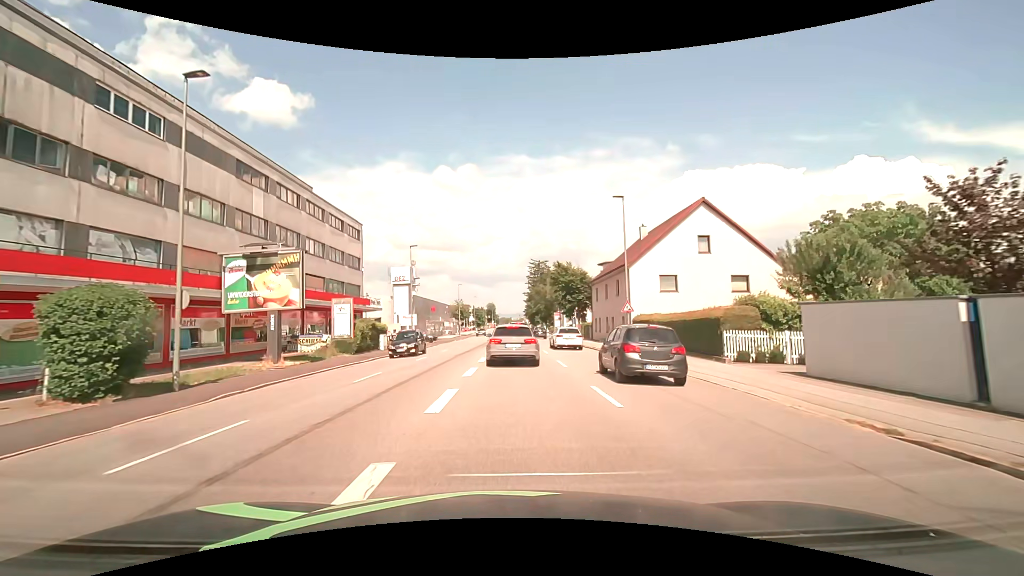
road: tertiary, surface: asphalt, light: Day
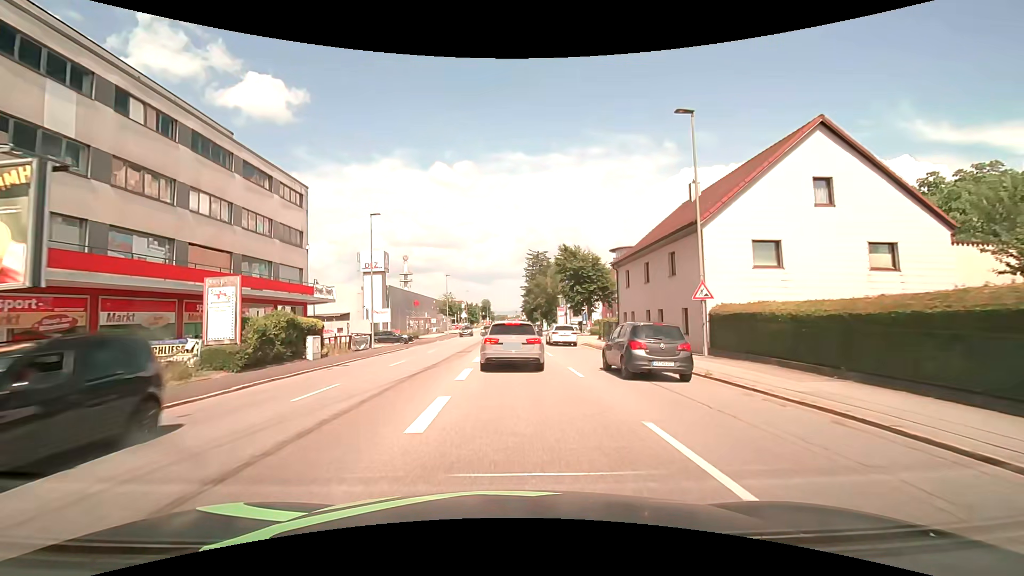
(0.0, +13.3) m; 0°
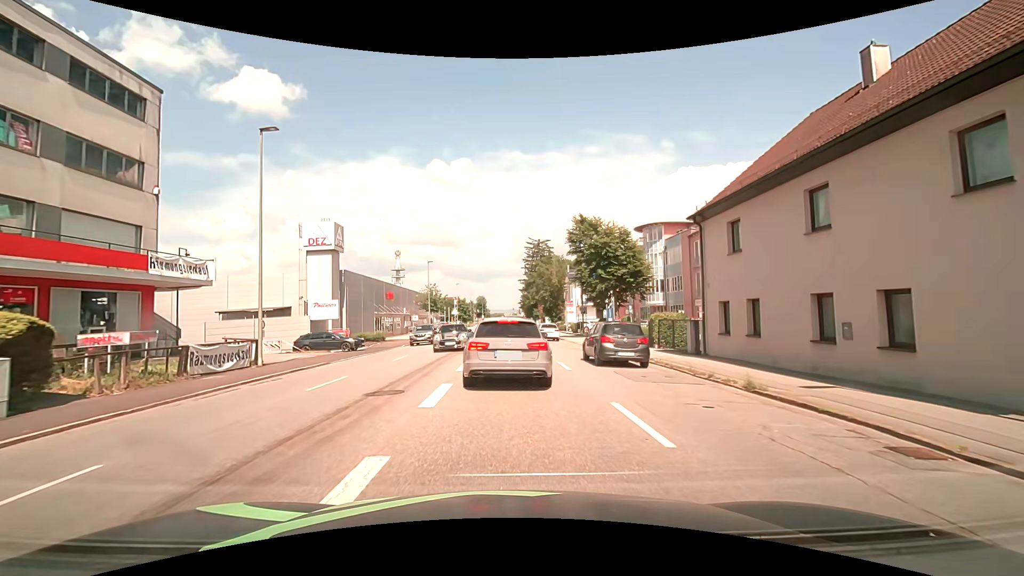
(+0.1, +16.0) m; +1°
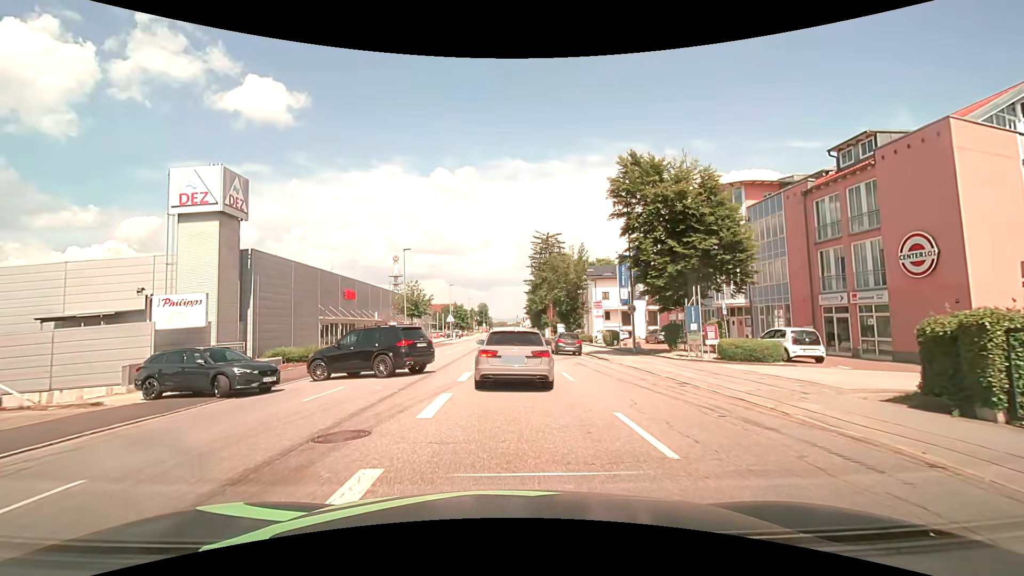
(0.0, +18.1) m; -1°
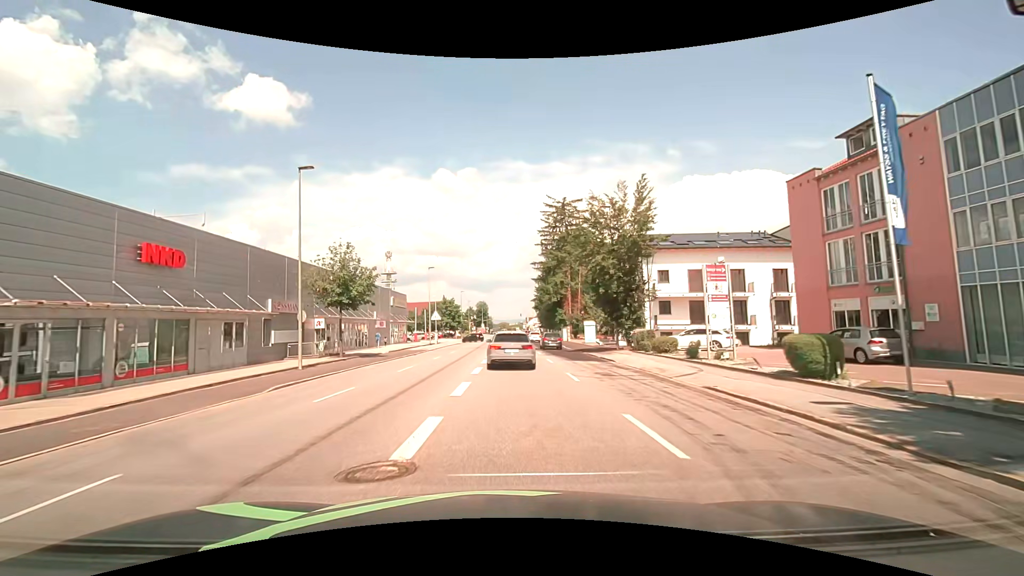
(0.0, +27.4) m; 0°
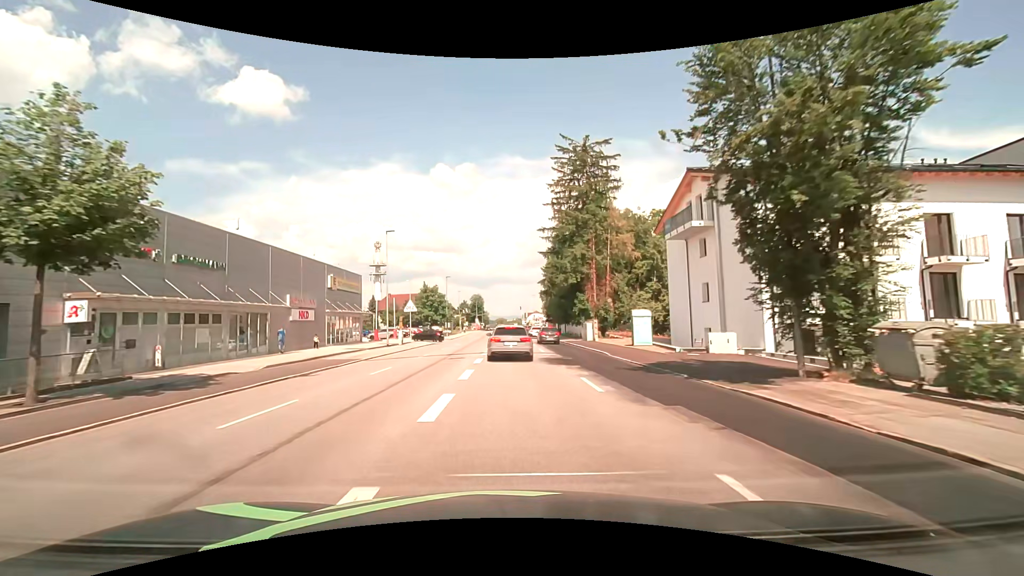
(0.0, +22.2) m; 0°
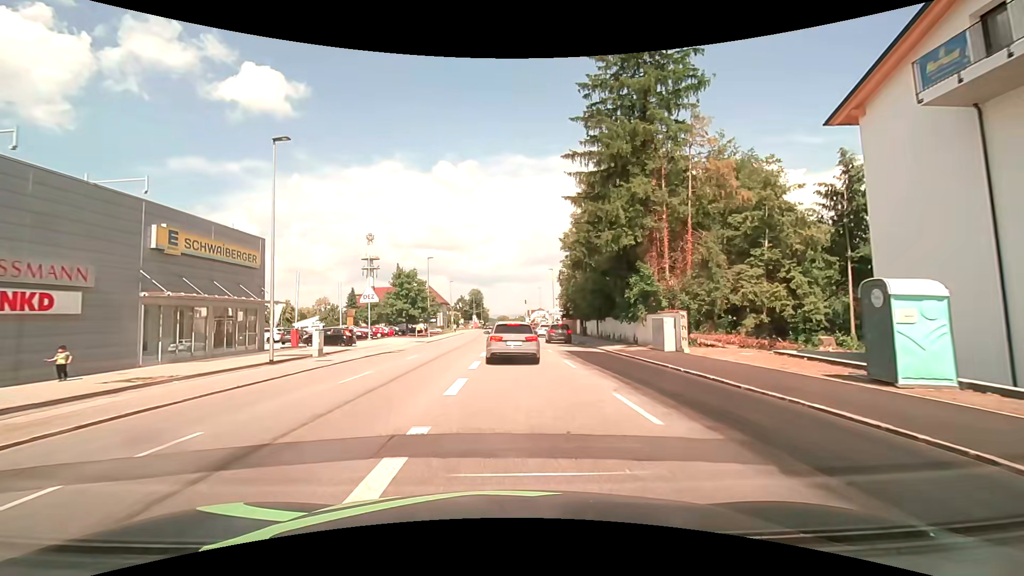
(0.0, +21.5) m; 0°
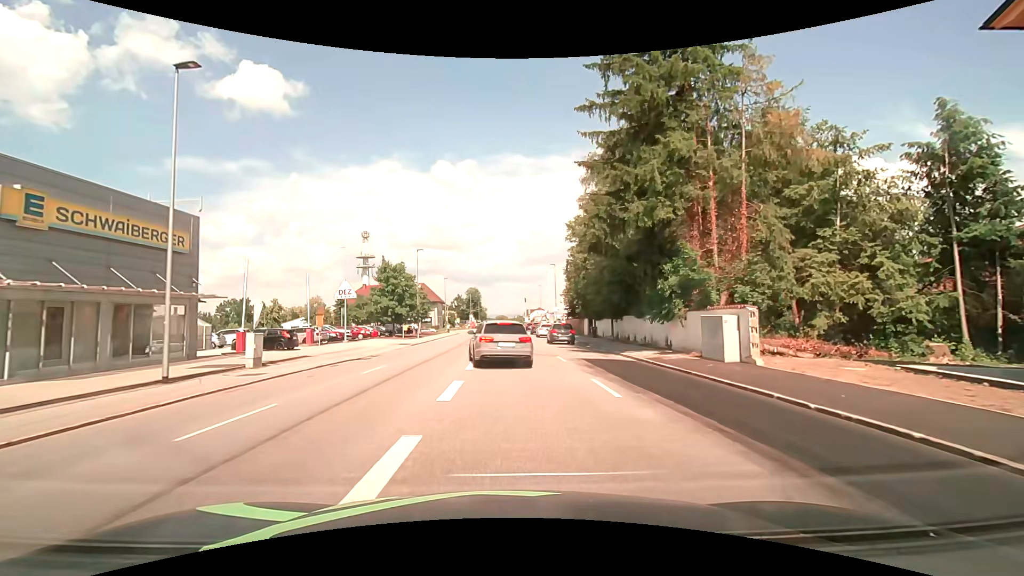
(0.0, +6.5) m; 0°
